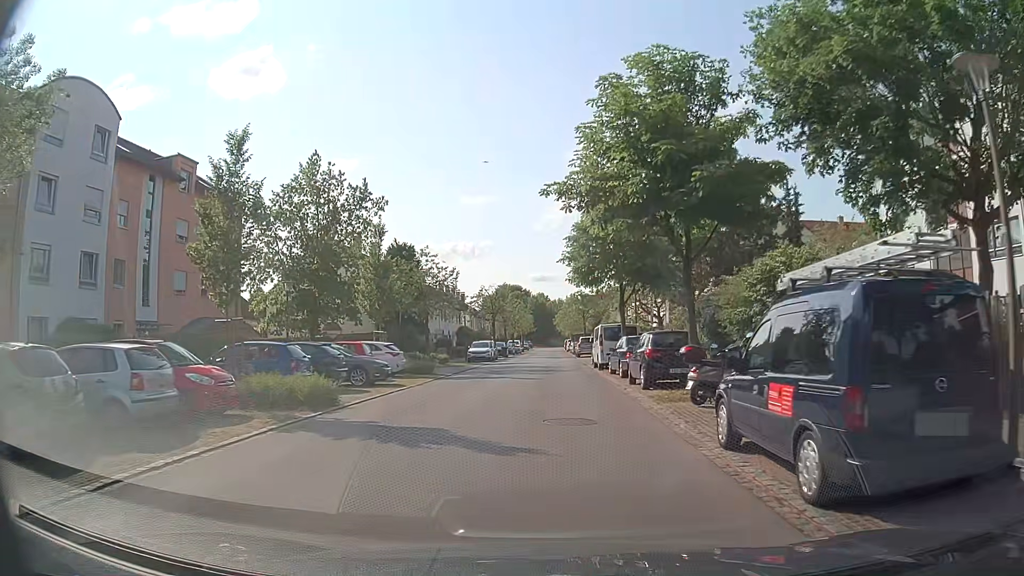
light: Day
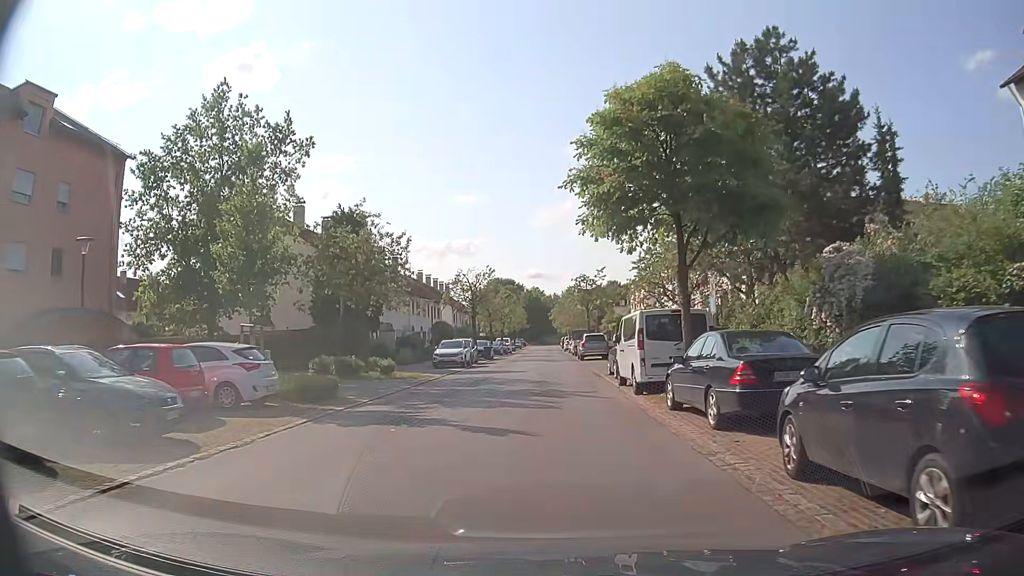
(+0.1, +13.6) m; +1°
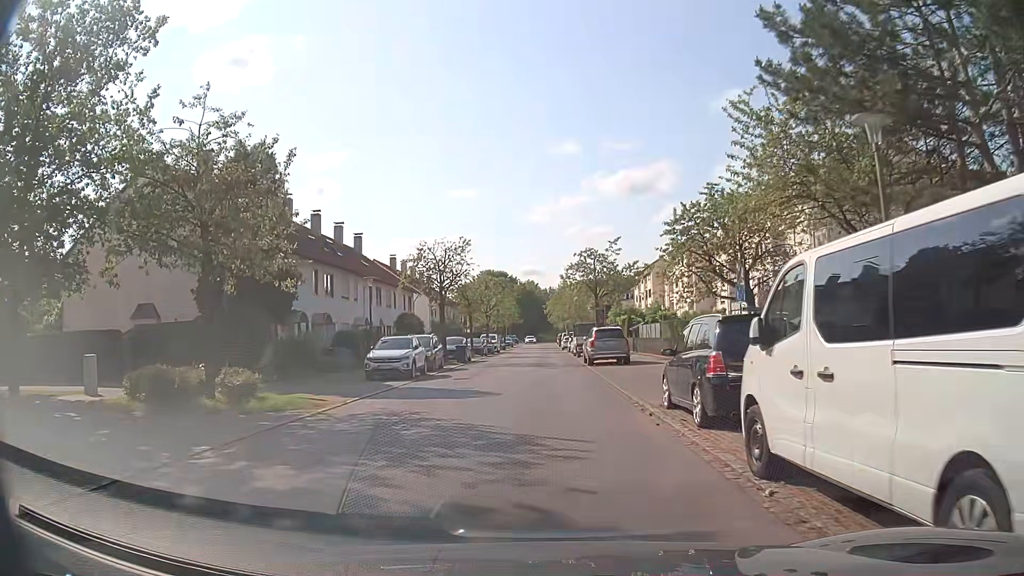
(-0.1, +13.4) m; 0°
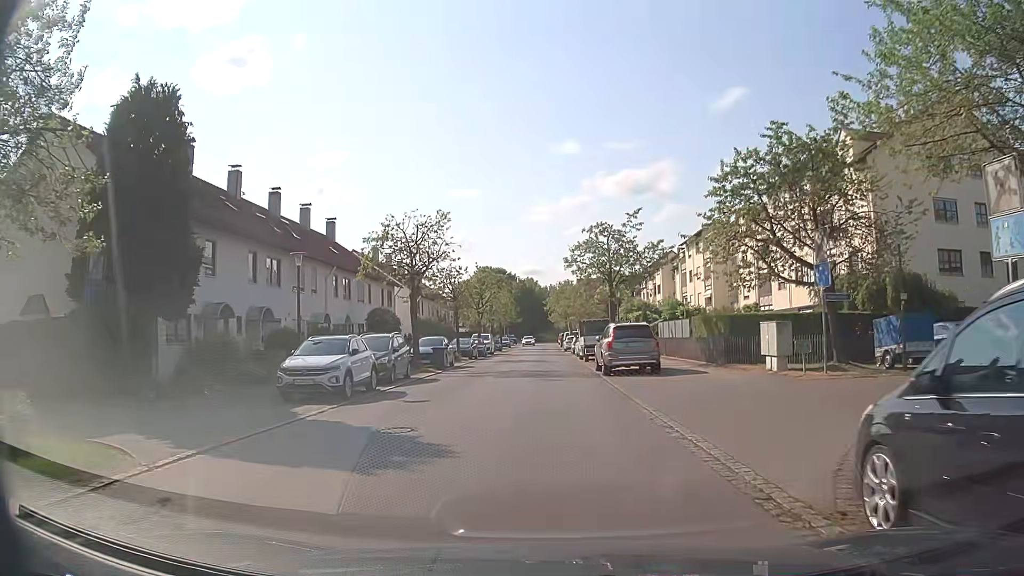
(0.0, +8.3) m; 0°
(0, +10) (0, +20) (0, +30) (0, +40) (0, +50) (0, +60) (0, +70) (0, +80) (0, +90) (0, +100) m
